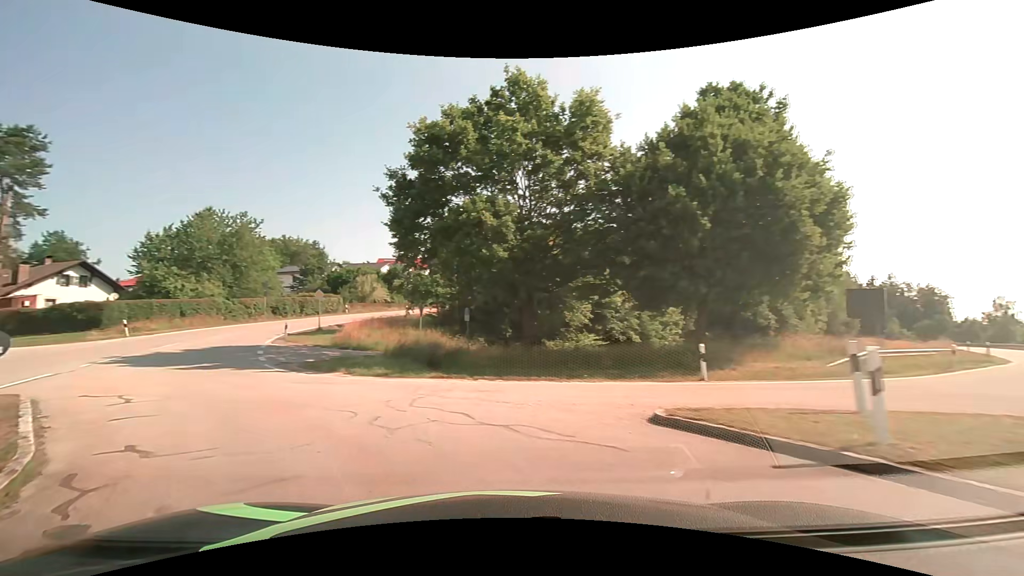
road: tertiary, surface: asphalt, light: Day
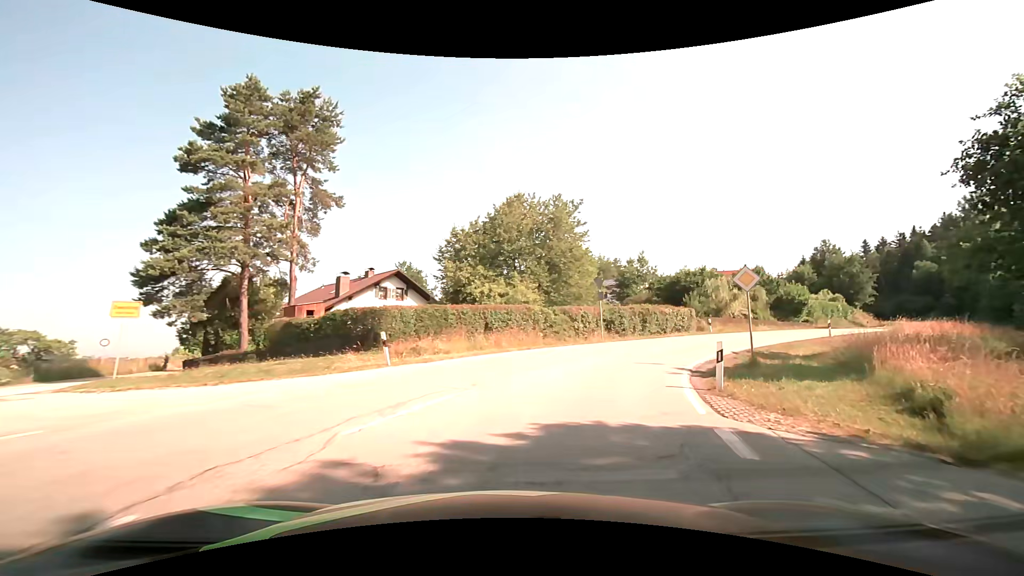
(-11.9, +19.8) m; -37°
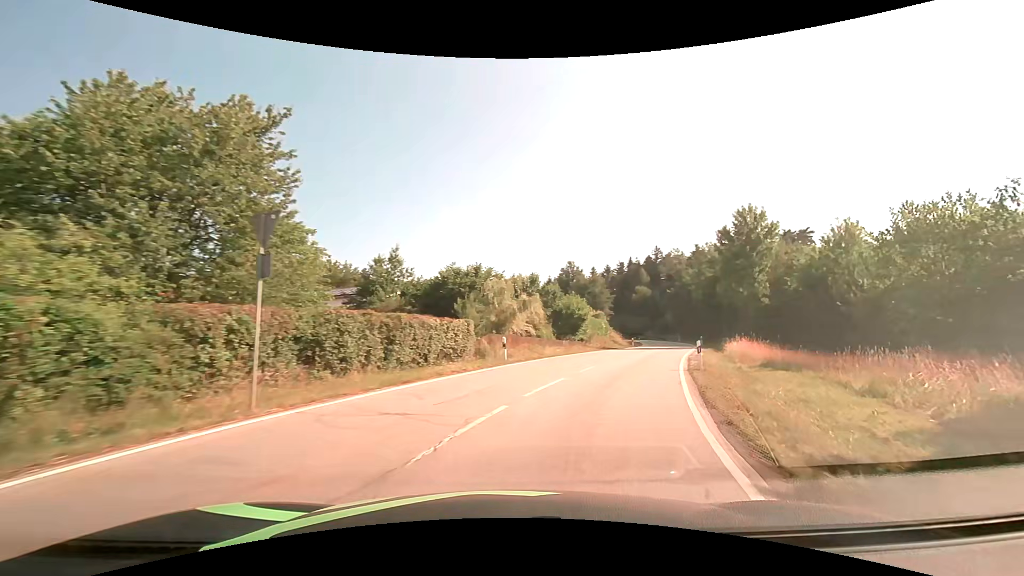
(+4.2, +18.1) m; +28°
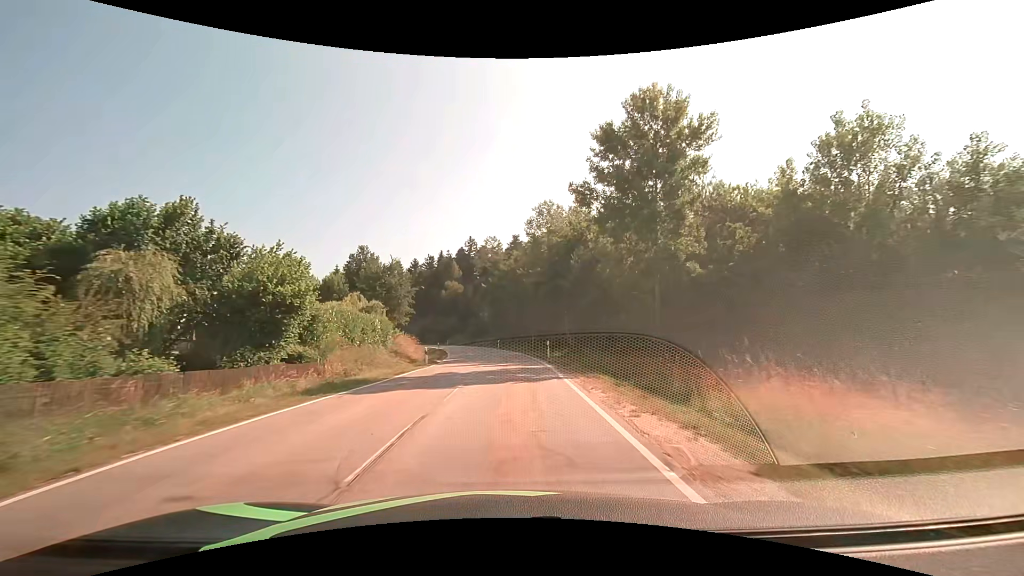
(+7.7, +27.8) m; +22°
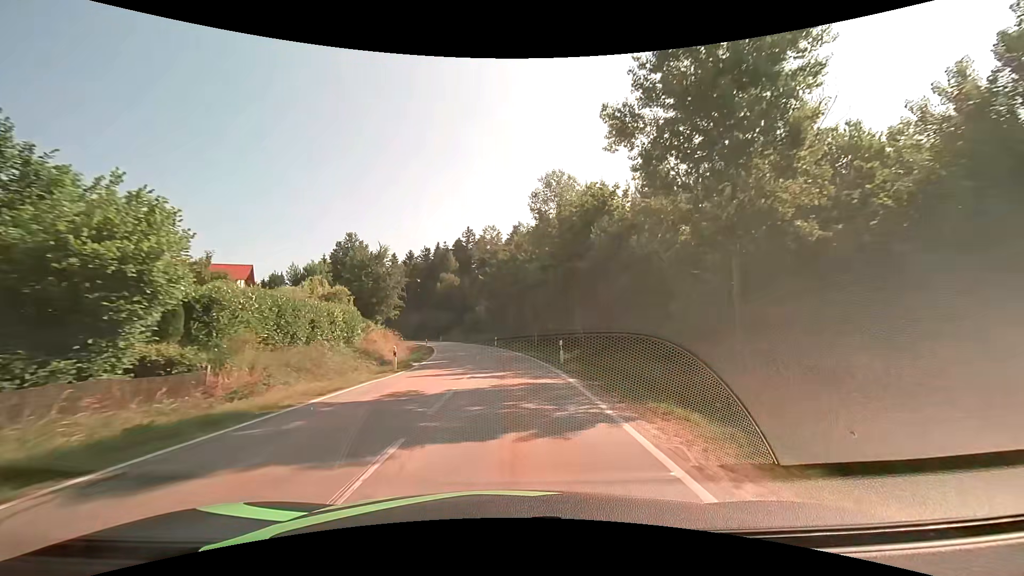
(0.0, +8.2) m; 0°
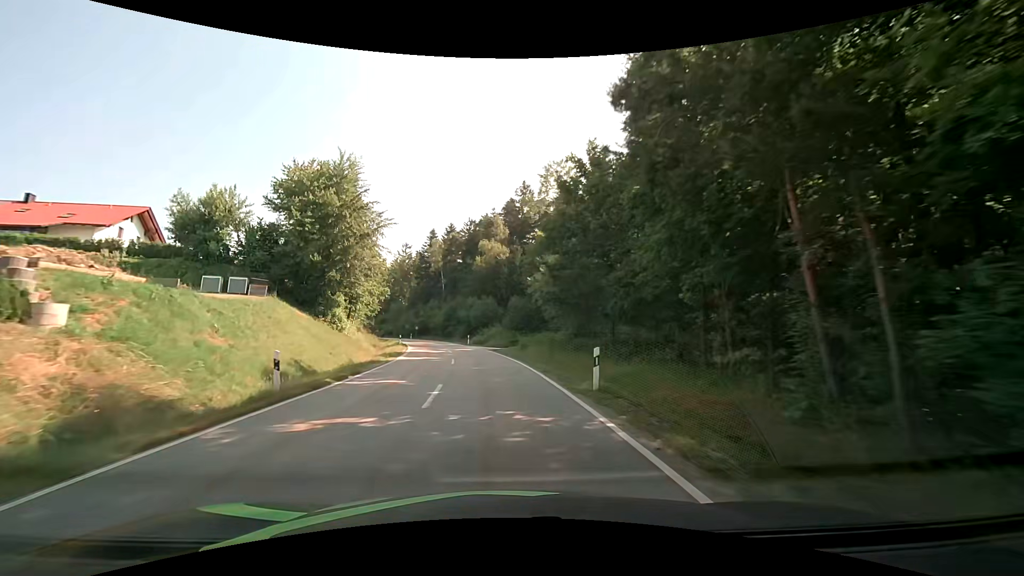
(-1.5, +42.8) m; -6°
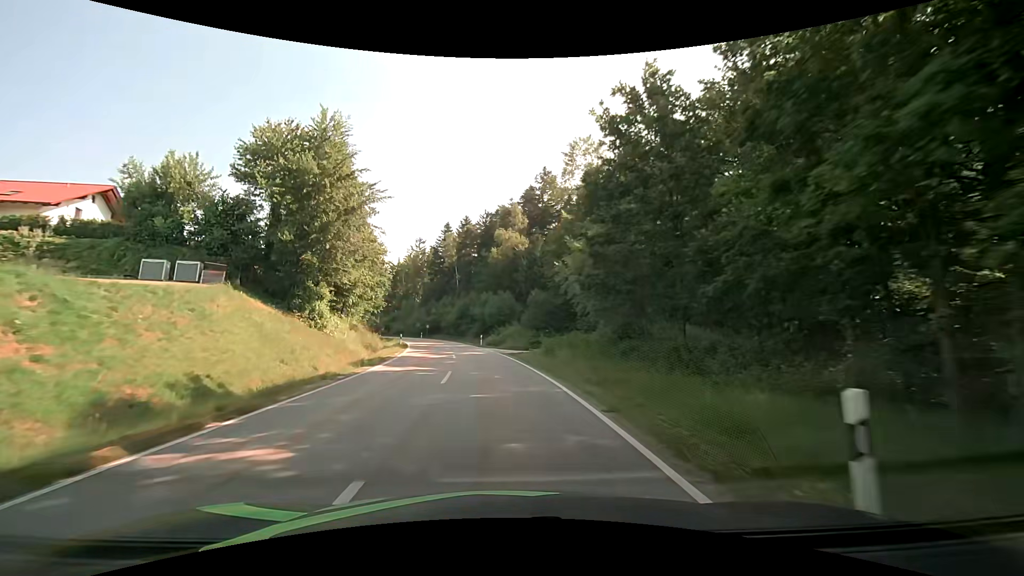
(-0.2, +8.4) m; -3°
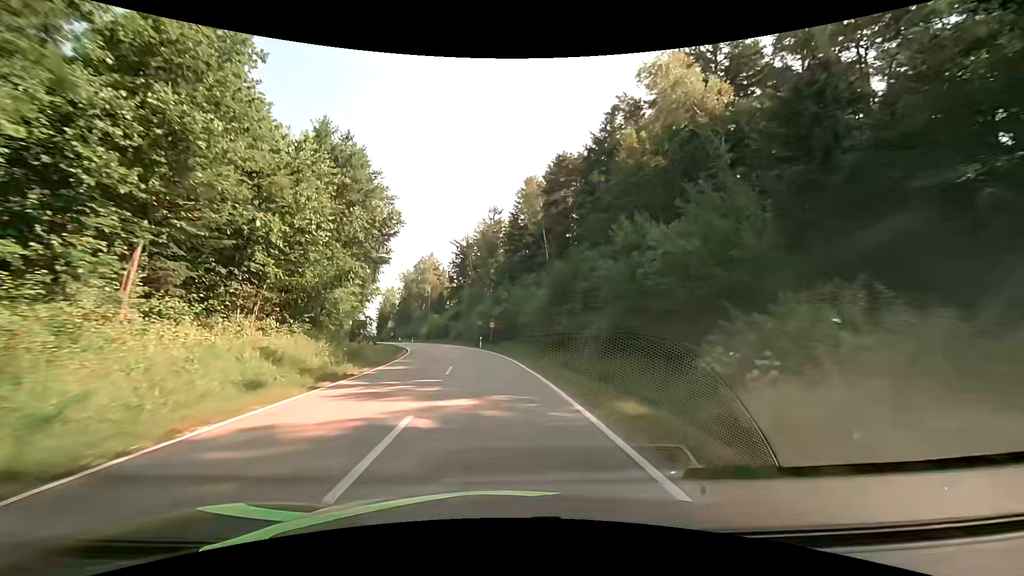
(-3.8, +45.7) m; -10°
(0, +10) (-1, +20) (-2, +30) (-3, +40) (-5, +50) (-8, +59) (-10, +69) (-14, +78) (-17, +88) (-21, +97) m
